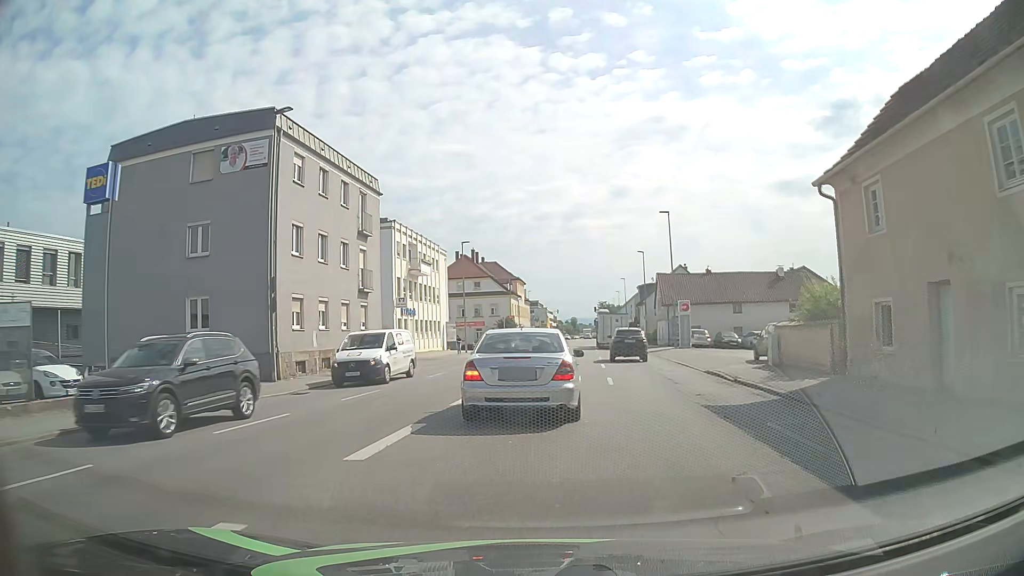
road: tertiary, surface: asphalt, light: Day
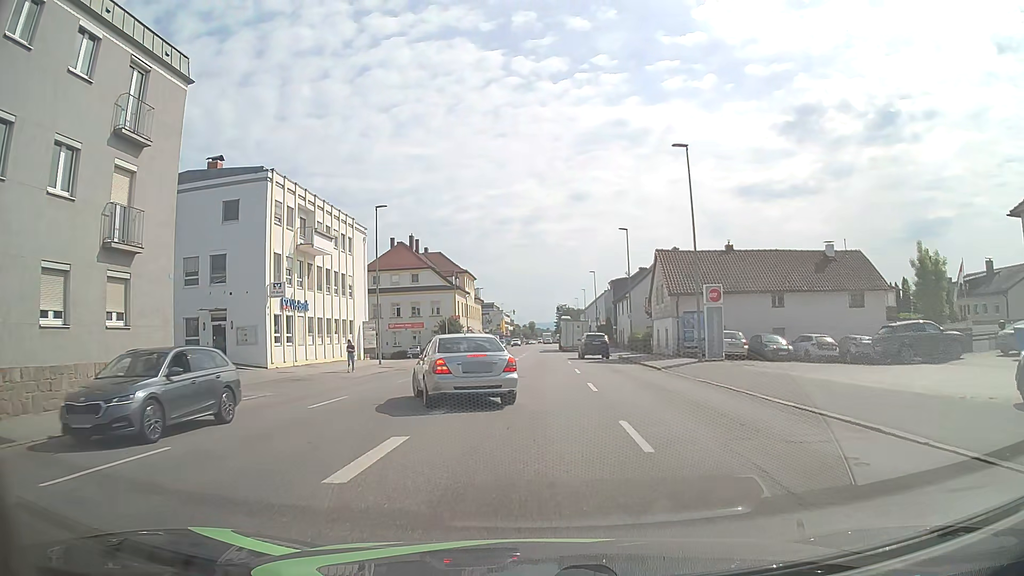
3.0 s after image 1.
(+0.7, +18.7) m; +3°
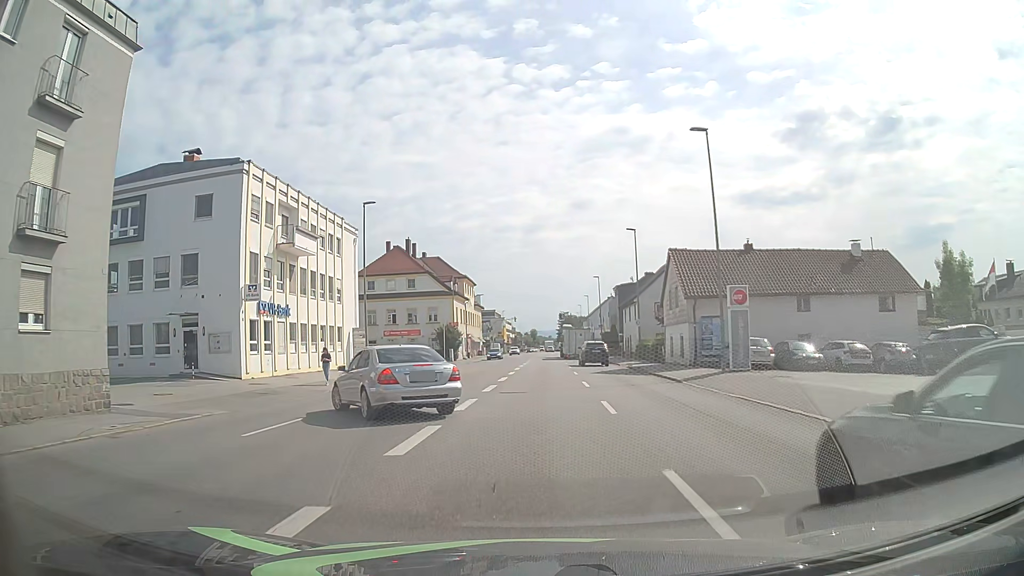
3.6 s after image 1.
(0.0, +4.0) m; +1°
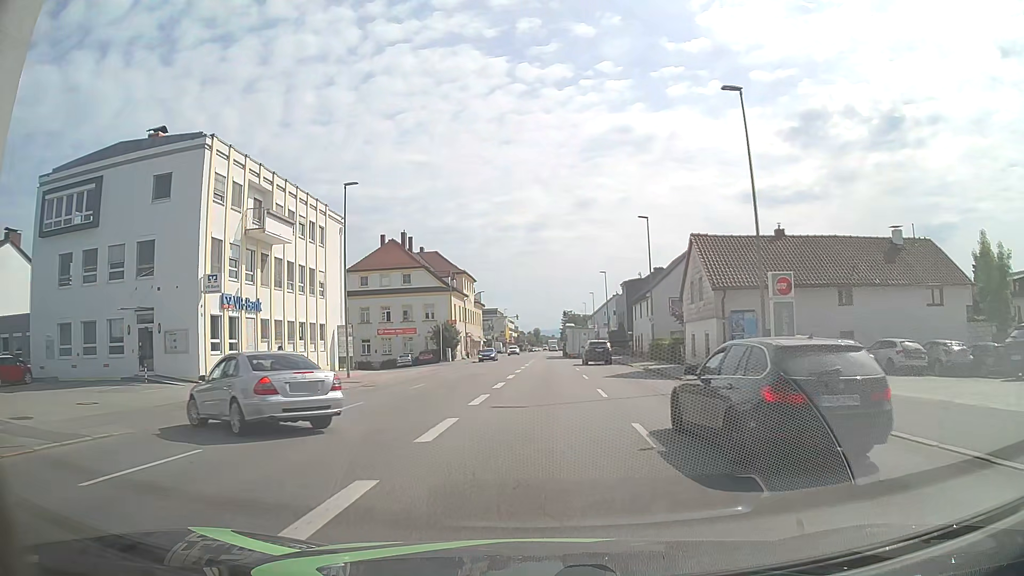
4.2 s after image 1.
(0.0, +5.1) m; -1°
